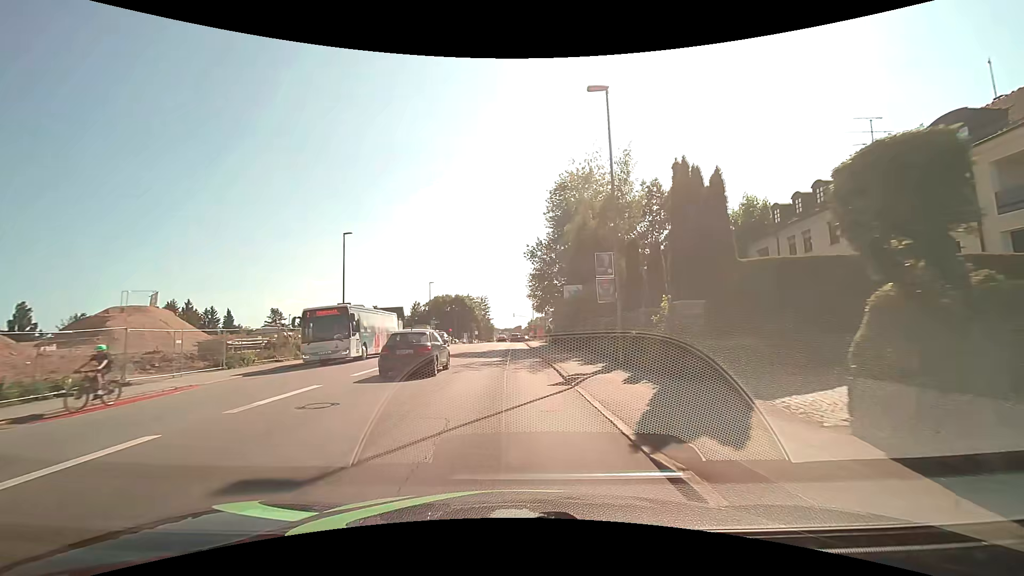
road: tertiary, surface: asphalt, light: Day
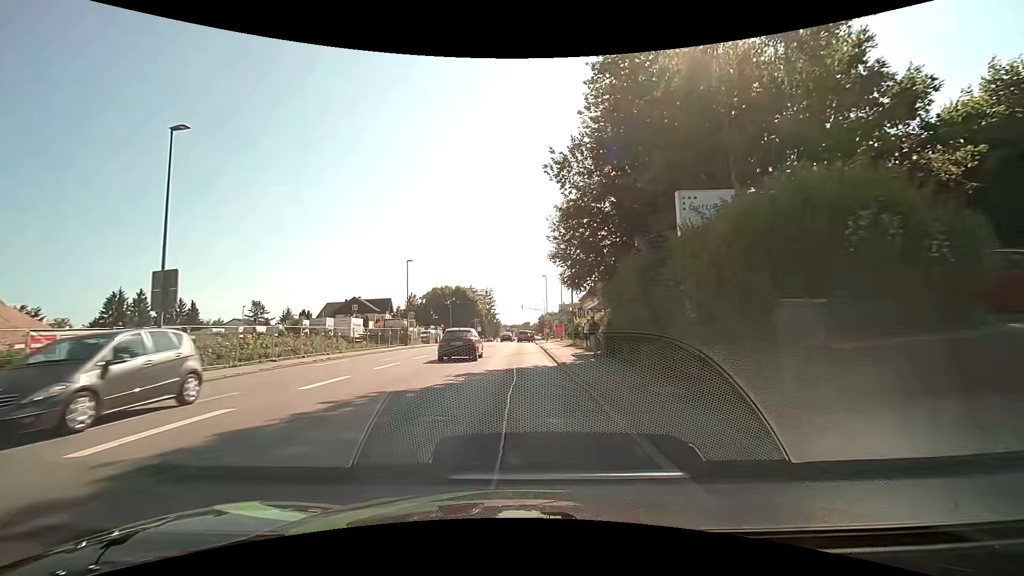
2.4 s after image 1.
(-0.1, +22.6) m; -1°
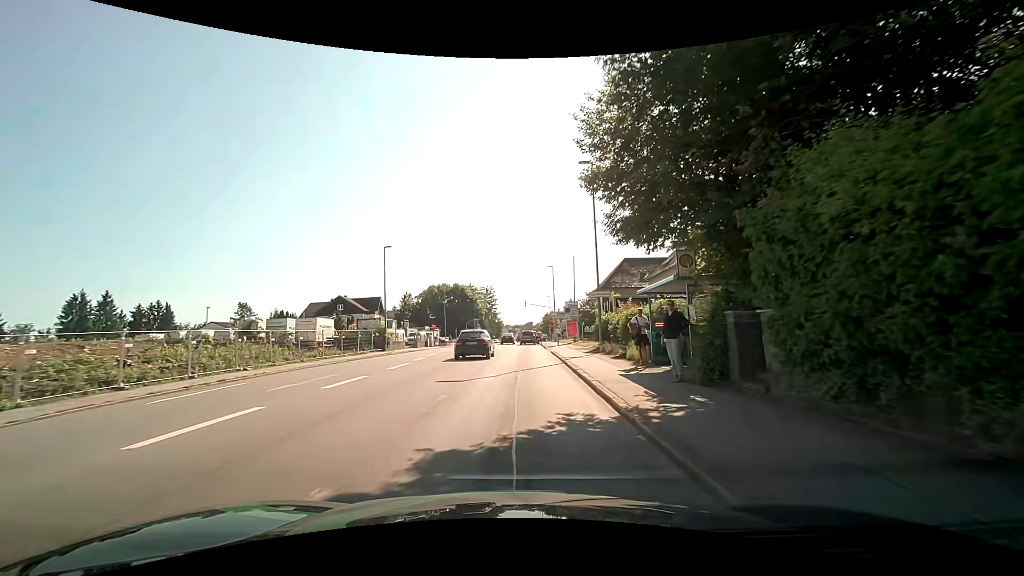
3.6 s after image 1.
(0.0, +11.1) m; 0°
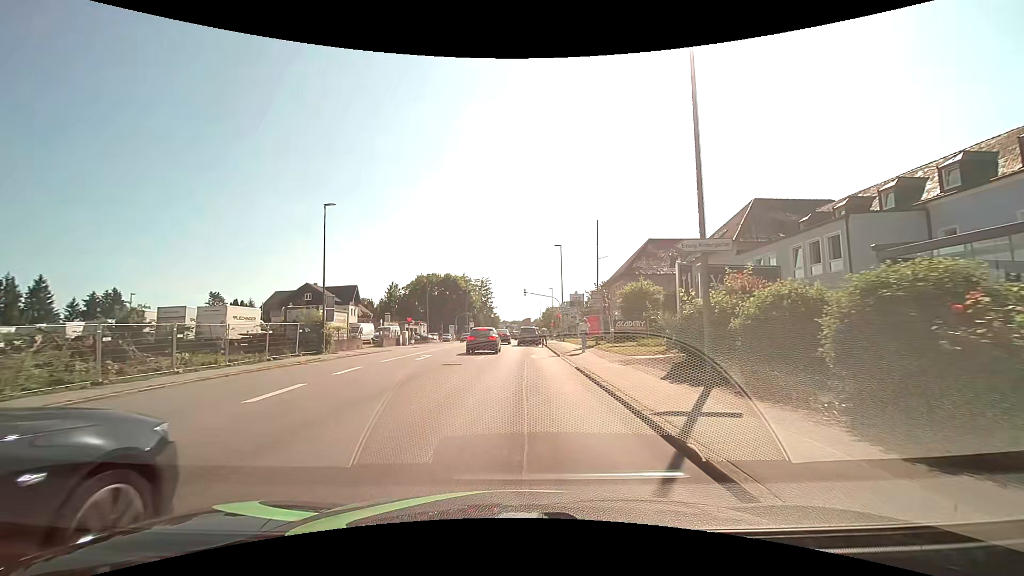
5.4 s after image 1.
(-0.1, +14.8) m; 0°
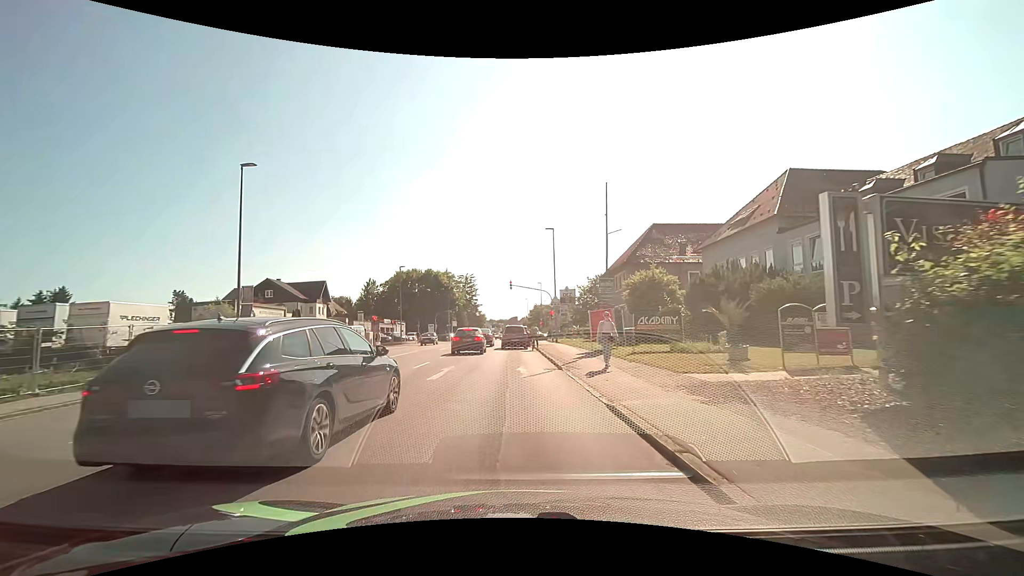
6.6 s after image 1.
(+0.1, +8.3) m; +2°
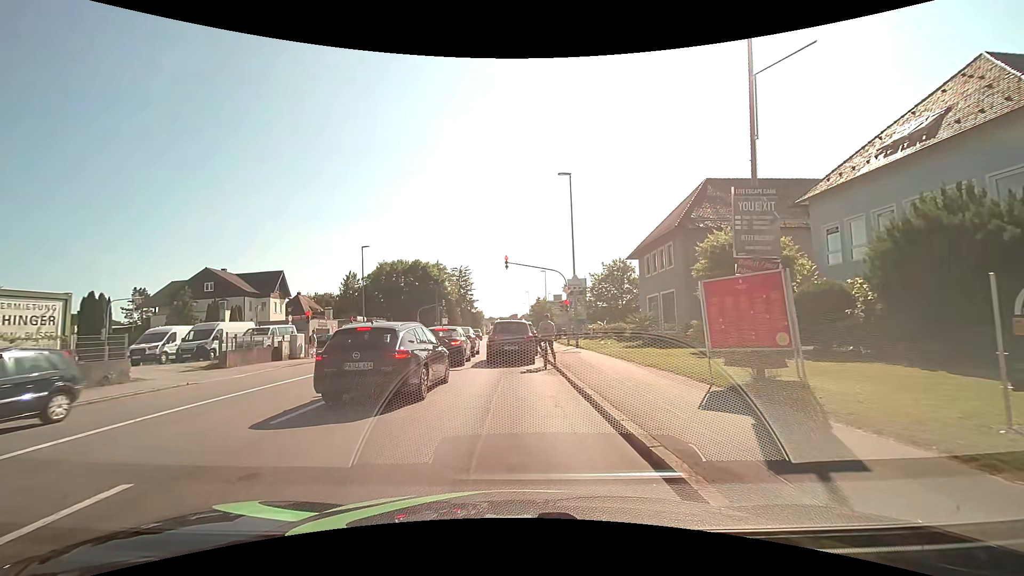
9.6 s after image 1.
(0.0, +15.2) m; 0°
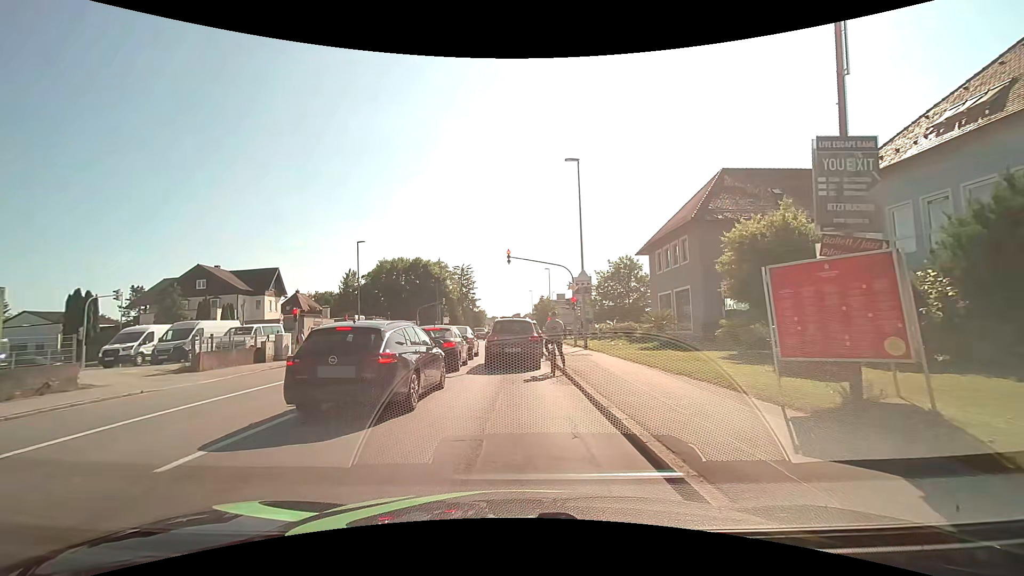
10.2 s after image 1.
(0.0, +2.3) m; 0°
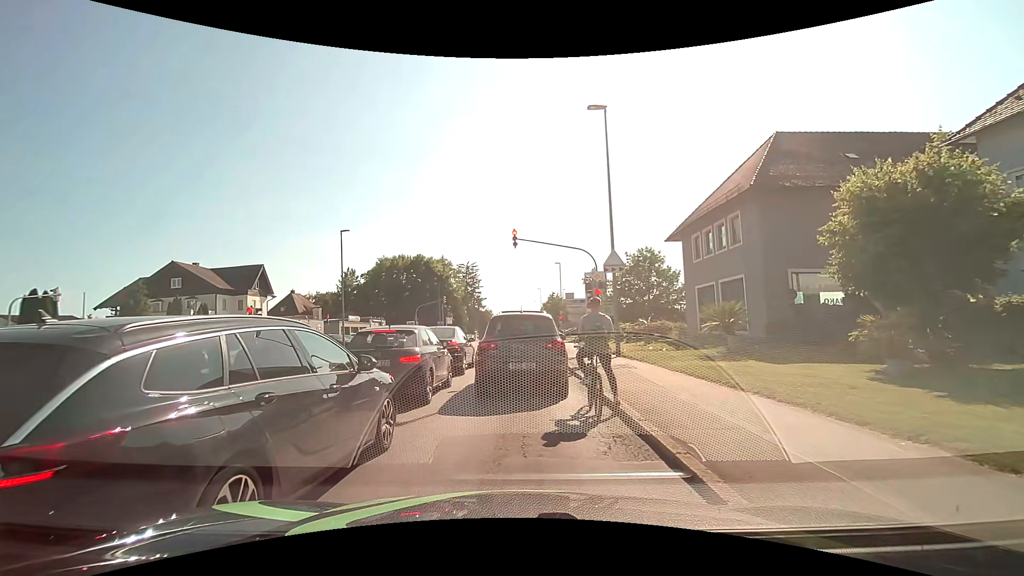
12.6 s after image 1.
(-0.1, +6.2) m; -2°
